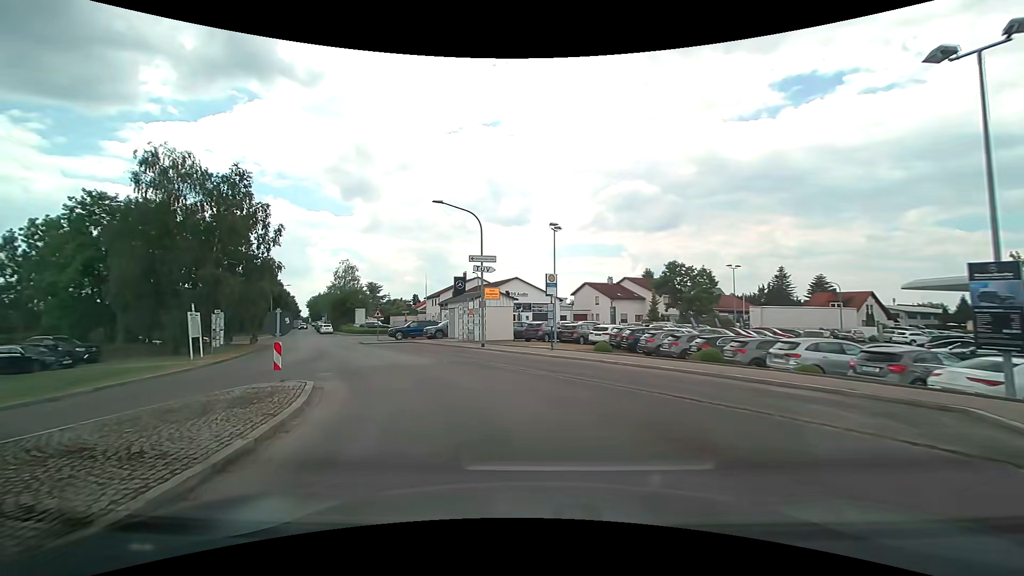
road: residential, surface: asphalt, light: Day
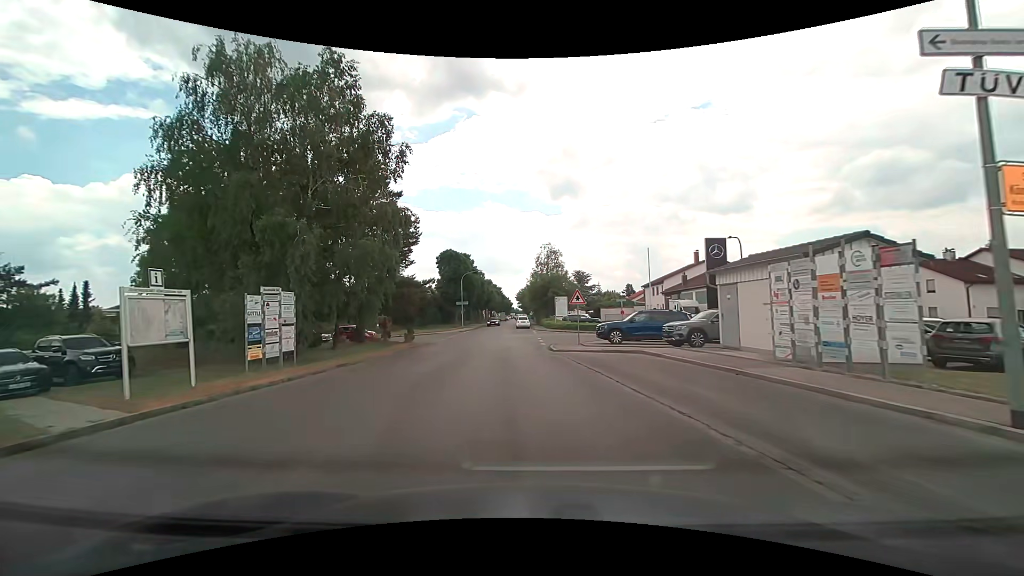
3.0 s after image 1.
(-4.8, +18.8) m; -25°
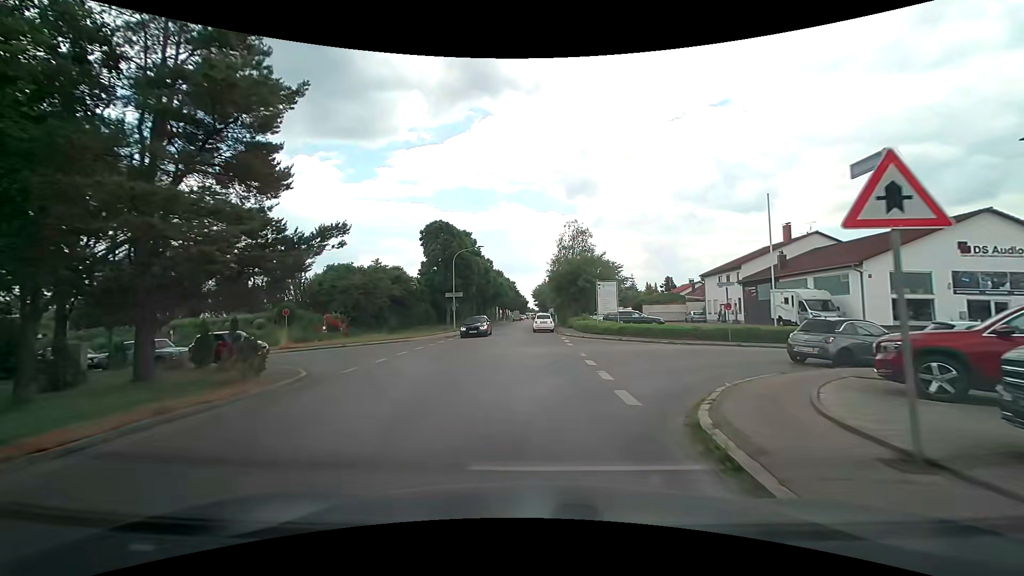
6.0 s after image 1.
(-0.7, +20.8) m; -1°
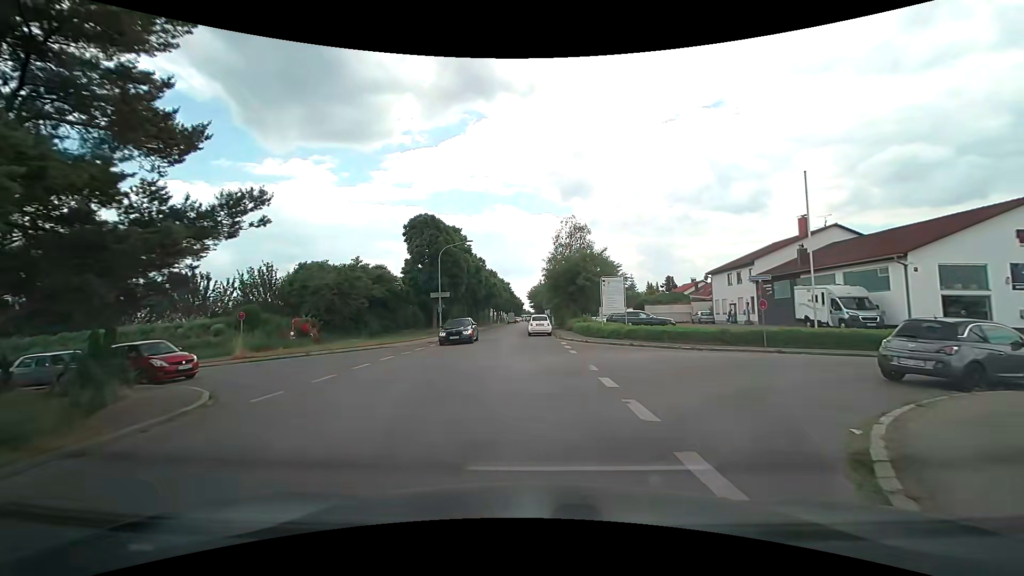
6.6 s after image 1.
(0.0, +4.5) m; +1°
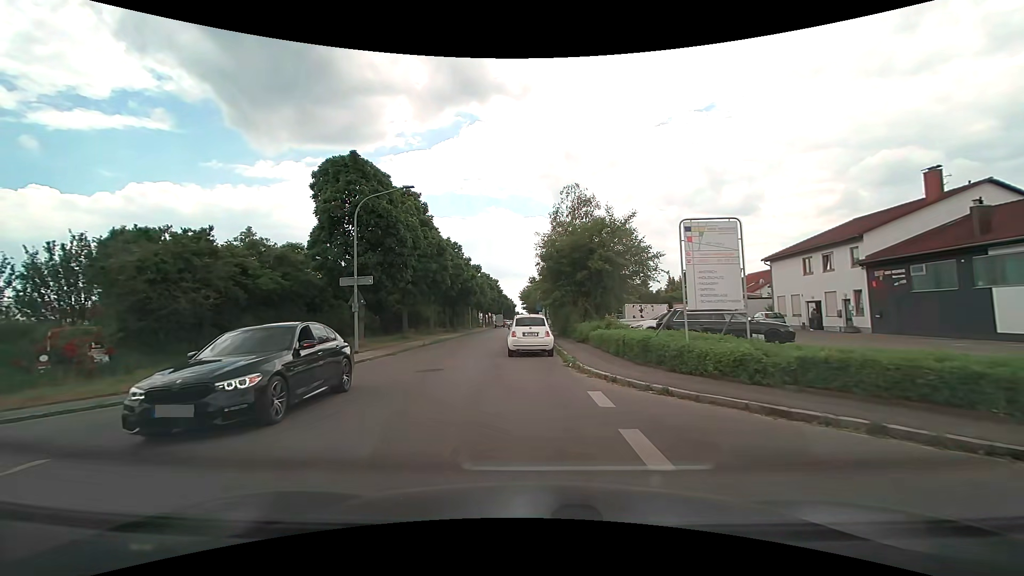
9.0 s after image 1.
(0.0, +17.2) m; 0°
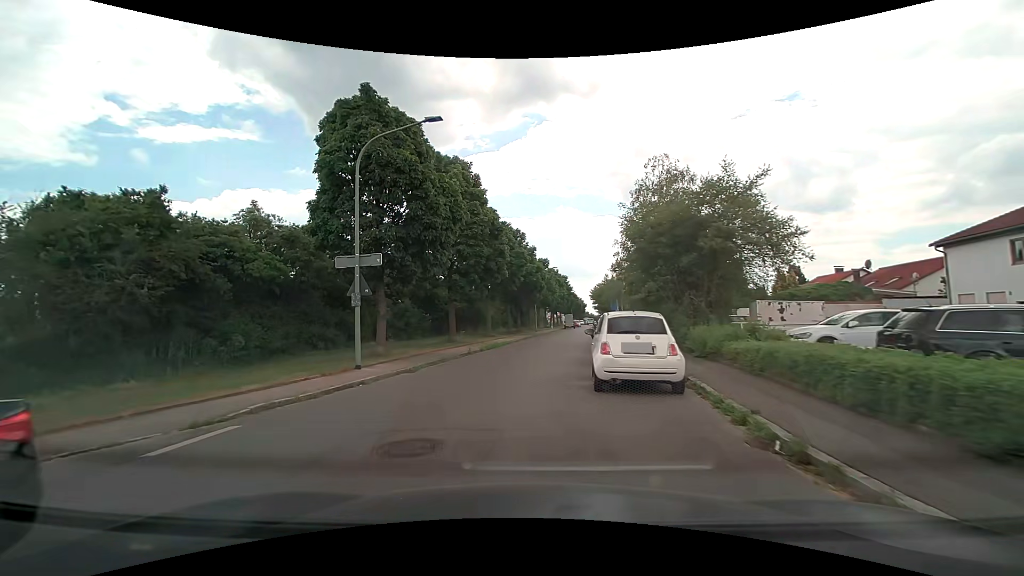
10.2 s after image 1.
(-0.5, +8.2) m; -8°
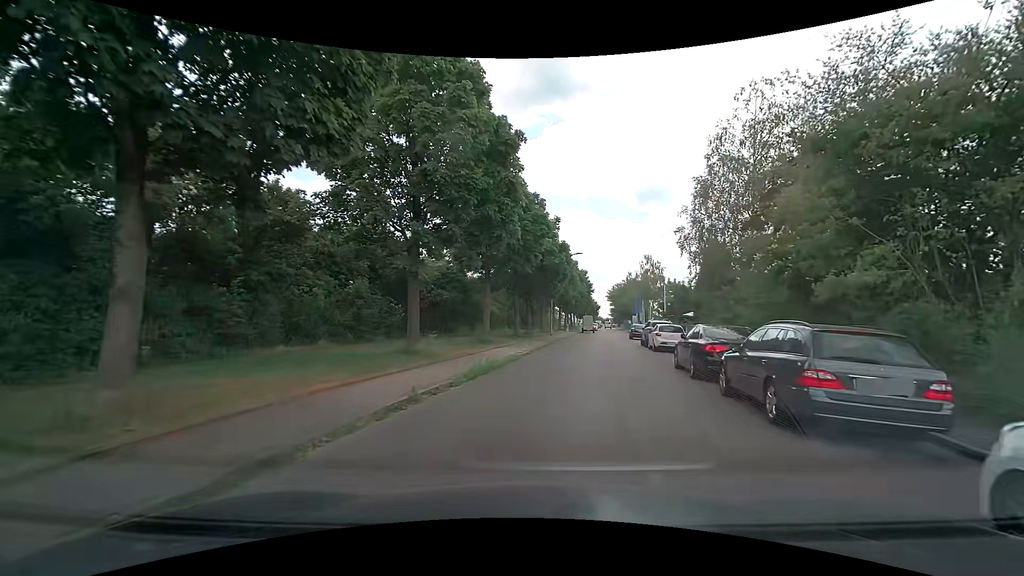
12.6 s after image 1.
(-0.8, +13.8) m; -2°
(+1, +10) (+2, +20) (+4, +30) (+6, +39) (+8, +49) (+10, +59) (+12, +69) (+14, +79) (+16, +88) (+17, +98) m
